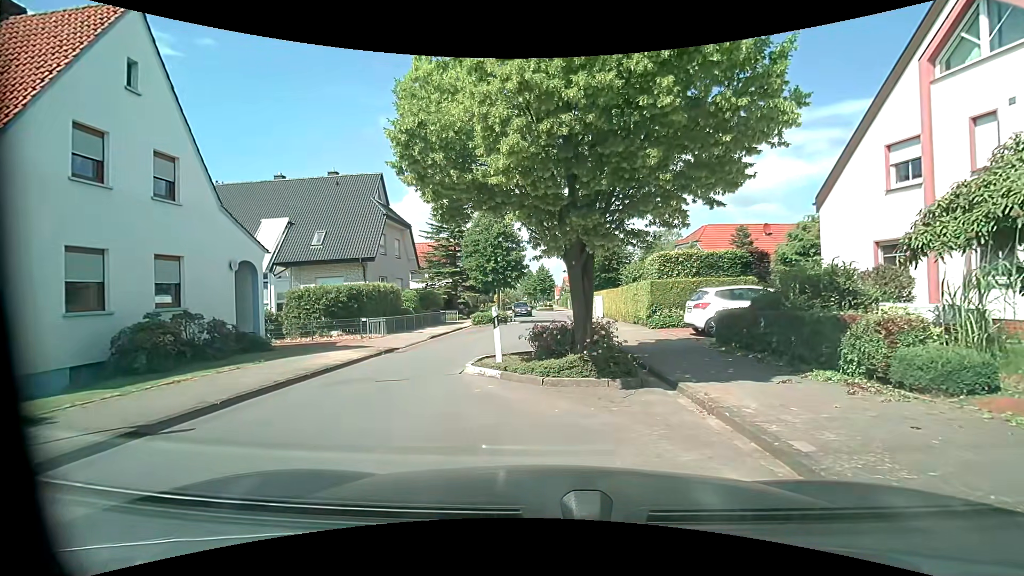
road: unclassified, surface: asphalt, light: Day
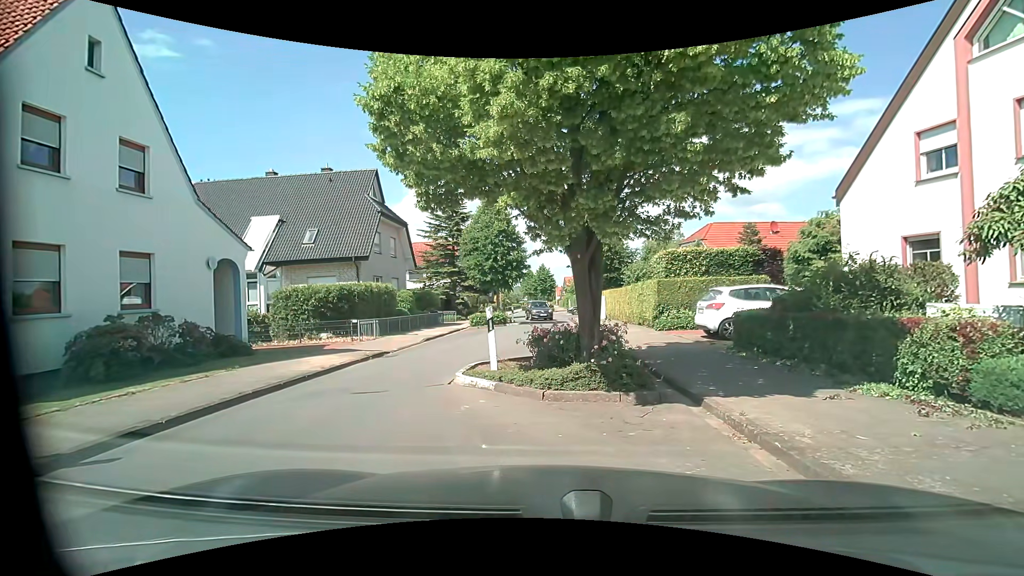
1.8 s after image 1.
(0.0, +1.1) m; 0°
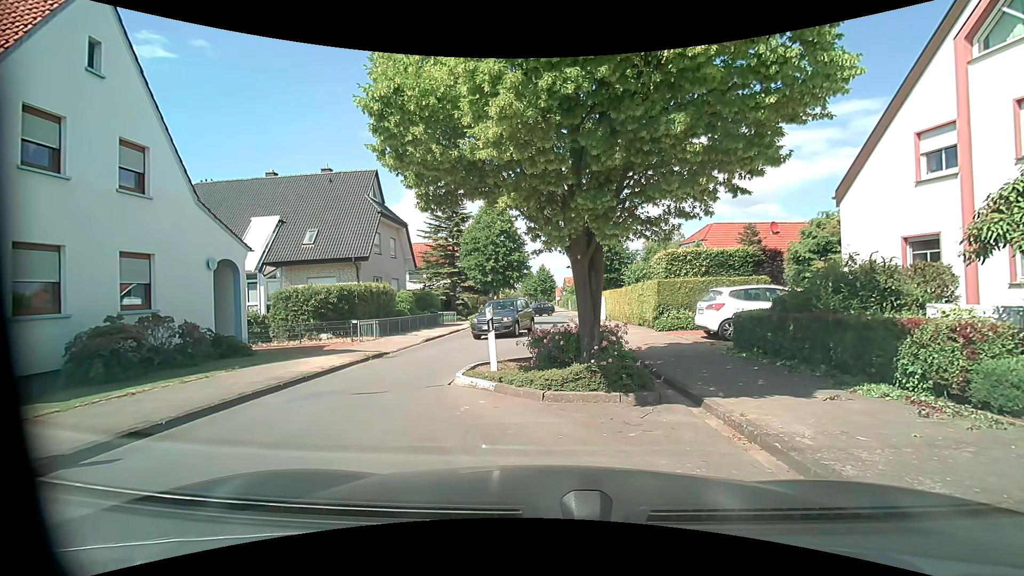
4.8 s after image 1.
(0.0, +0.1) m; 0°
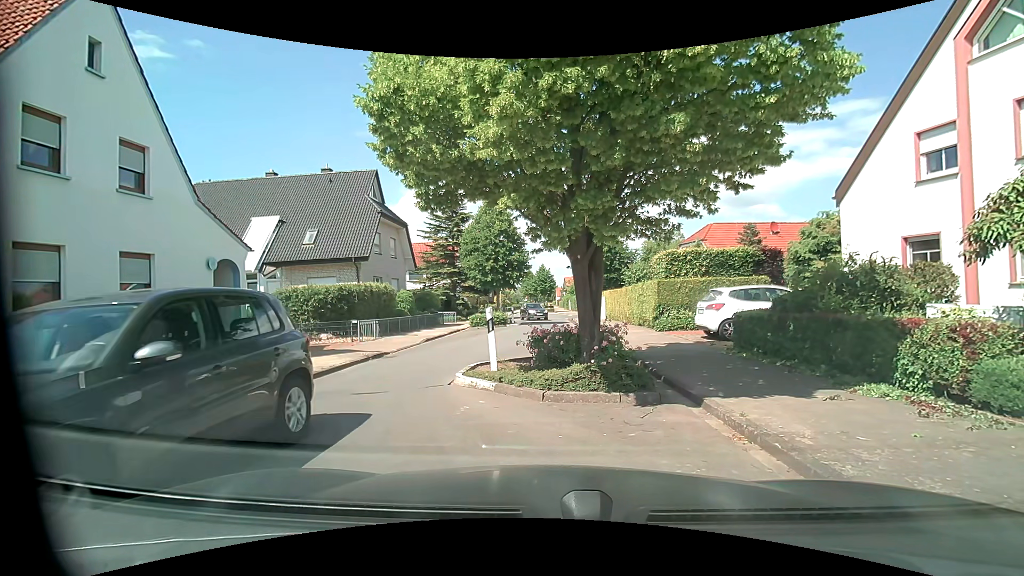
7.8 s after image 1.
(0.0, 0.0) m; 0°
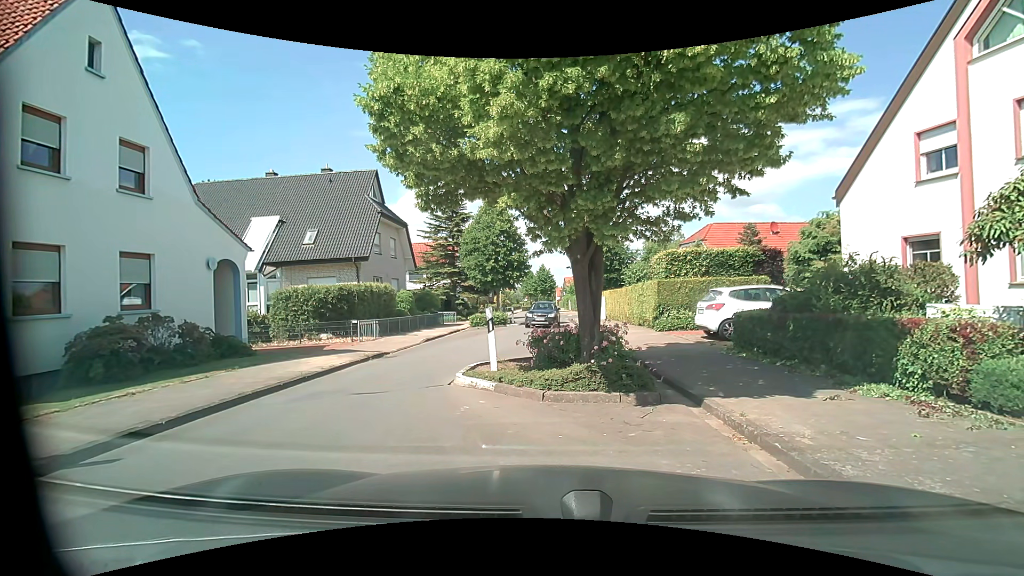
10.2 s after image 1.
(0.0, 0.0) m; 0°
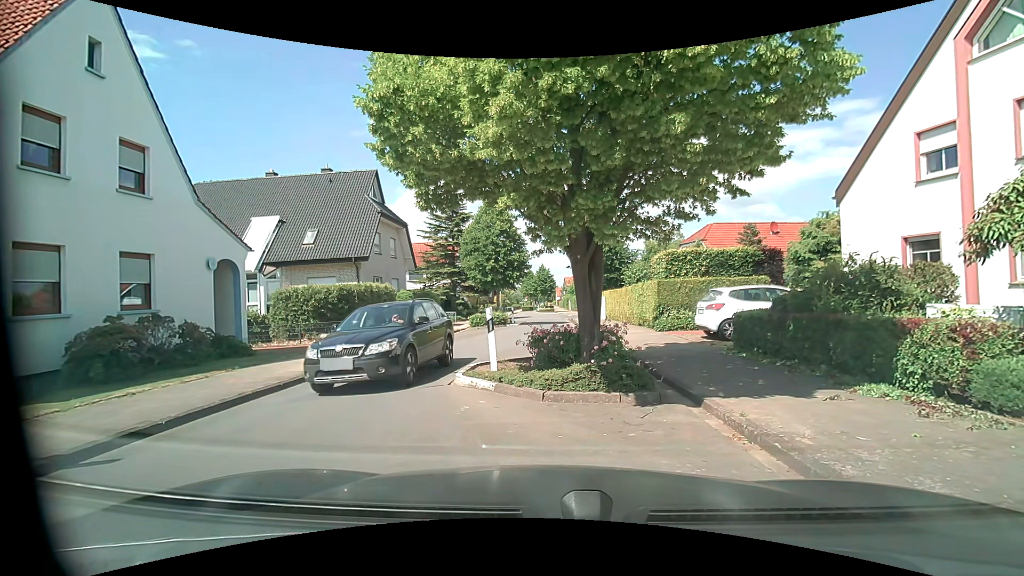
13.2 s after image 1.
(0.0, 0.0) m; 0°
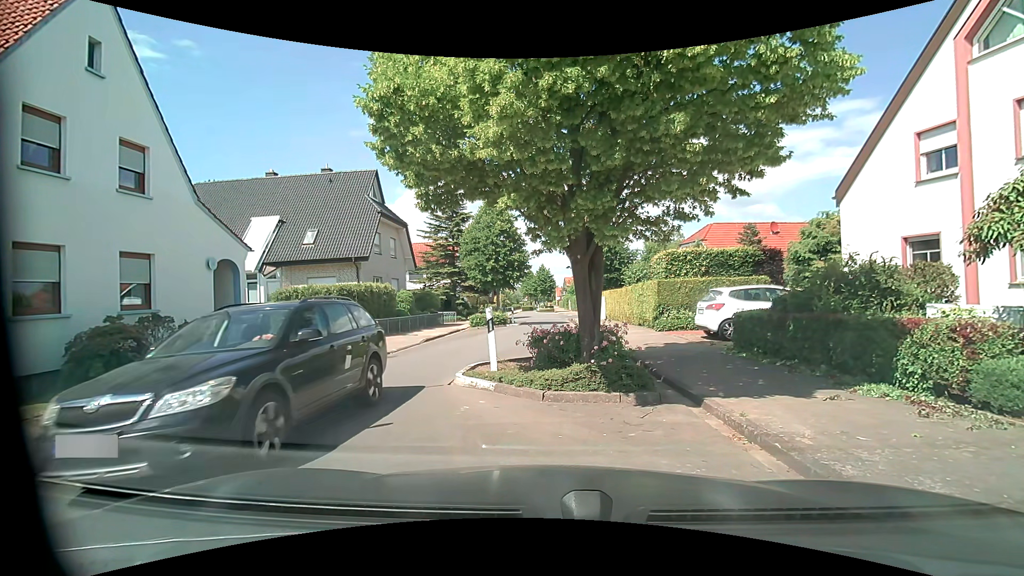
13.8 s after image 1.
(0.0, 0.0) m; 0°
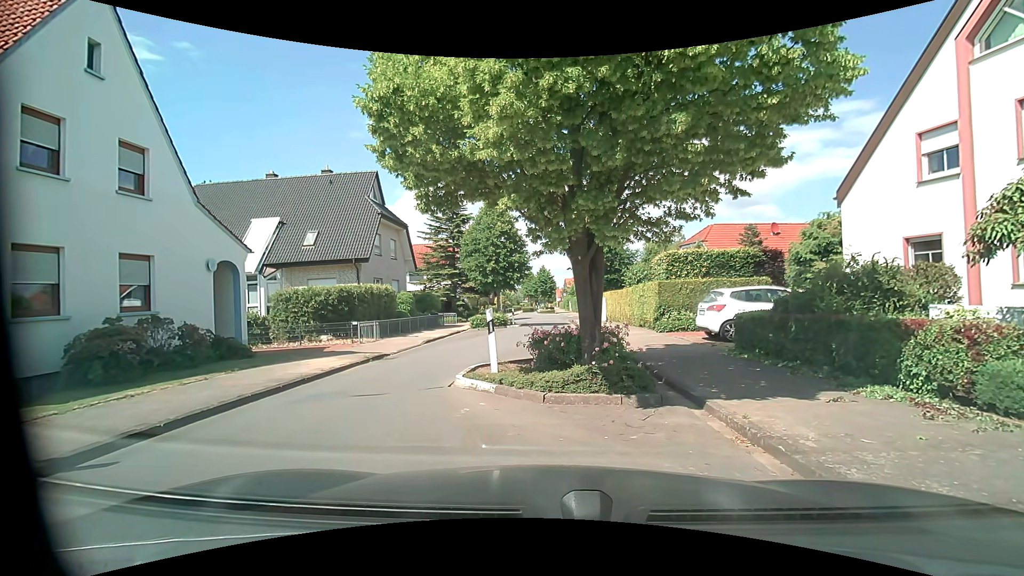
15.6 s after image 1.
(0.0, 0.0) m; 0°
(-3, +9) (0, +19) (+2, +29) (+3, +39) (+4, +49) (+4, +59) (+5, +69) (+4, +78) (+3, +88) (+5, +98) m
